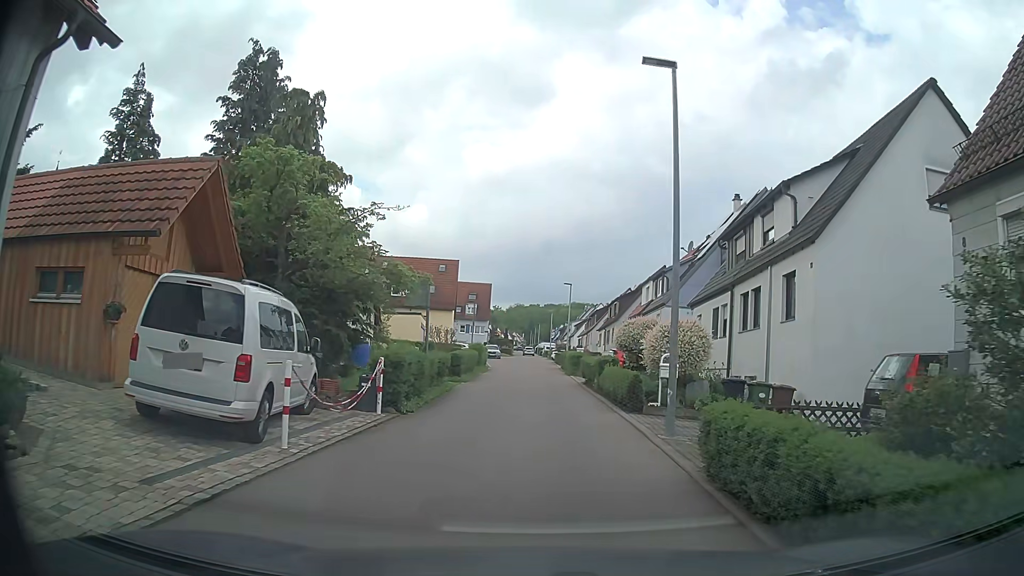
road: residential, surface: asphalt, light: Day
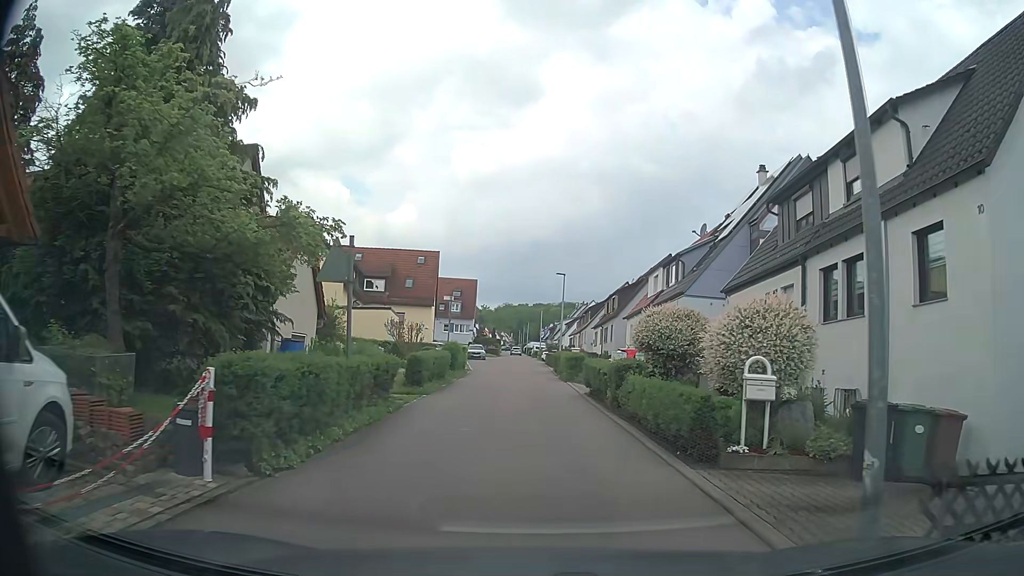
(+0.1, +6.7) m; 0°
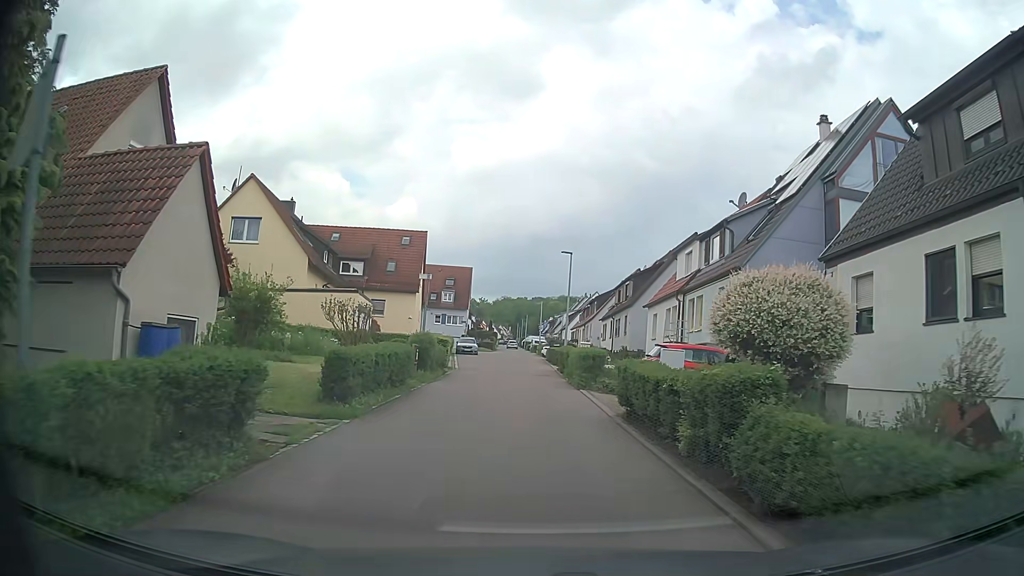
(0.0, +7.7) m; -1°
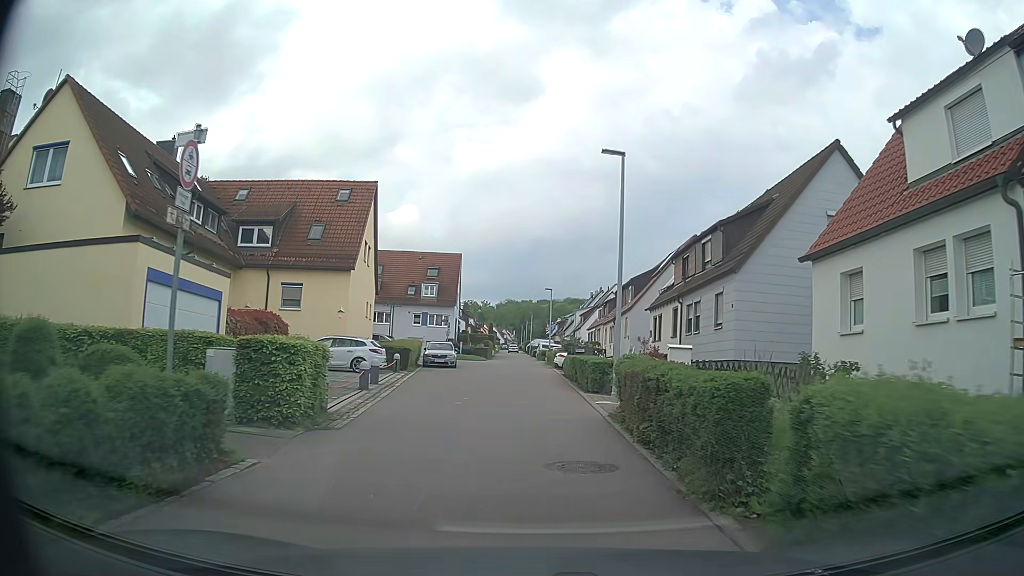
(+0.2, +19.8) m; 0°
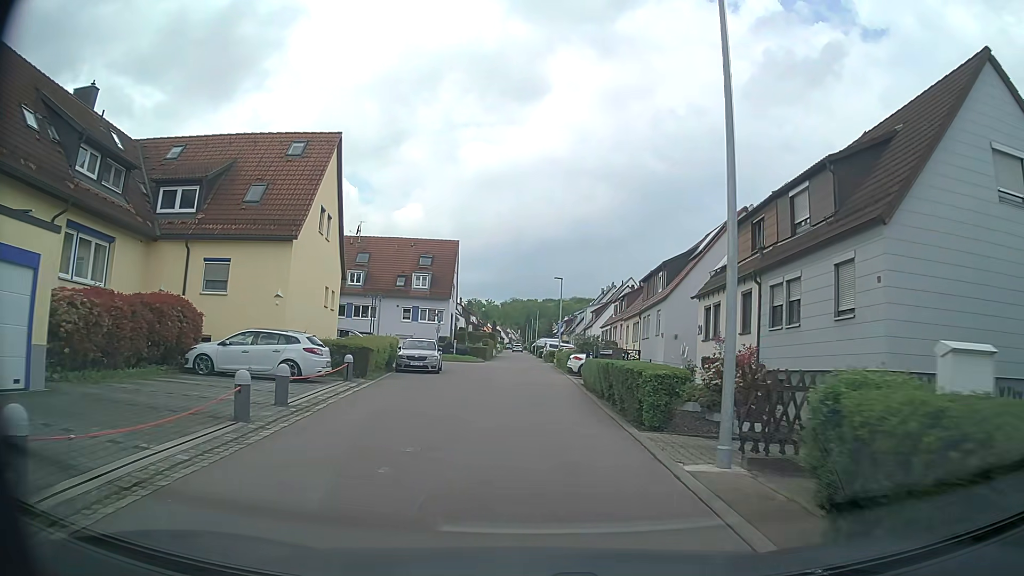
(0.0, +8.8) m; -1°
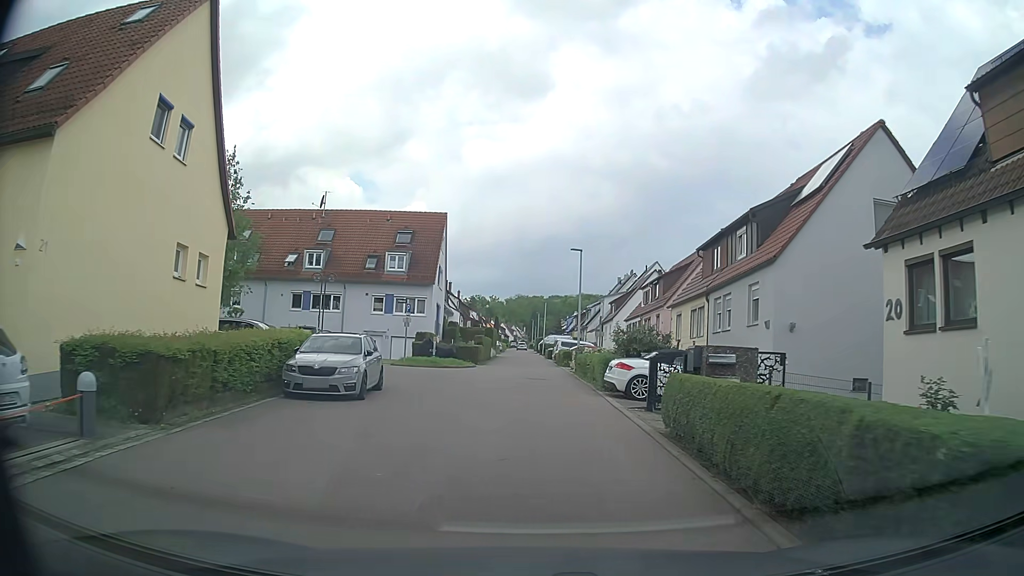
(+0.1, +13.4) m; +1°
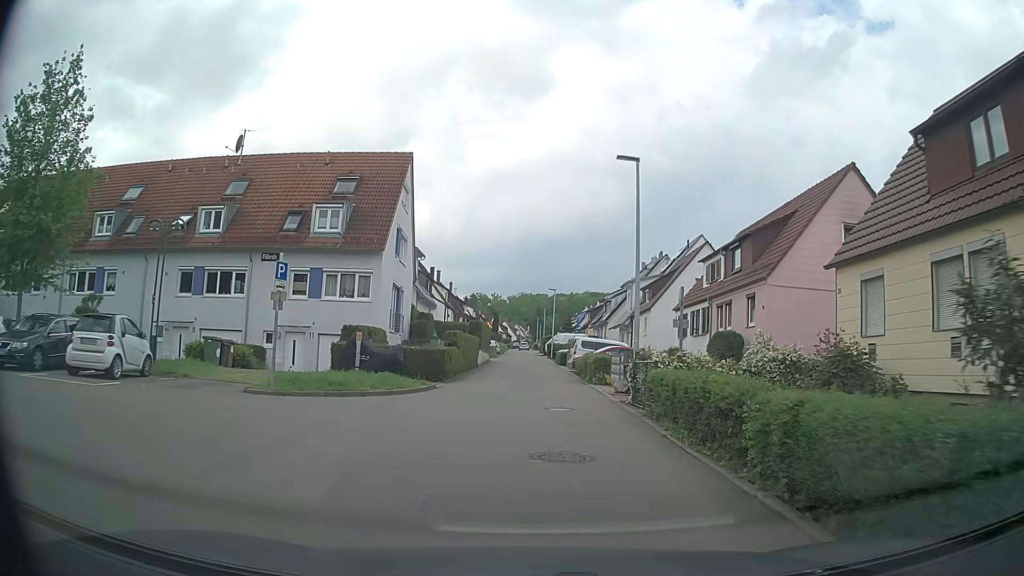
(-0.2, +17.1) m; -1°
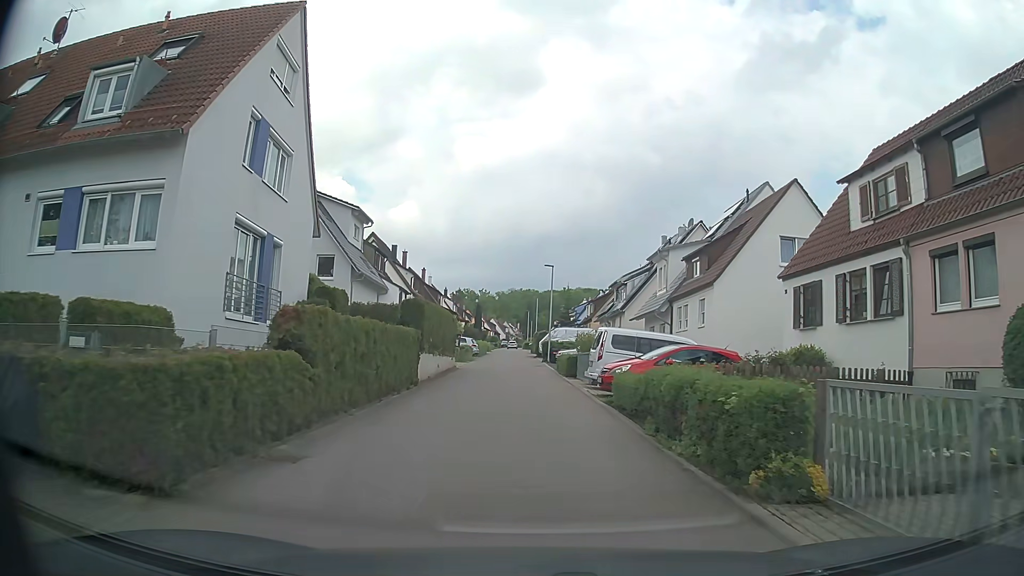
(+0.1, +17.2) m; +1°
